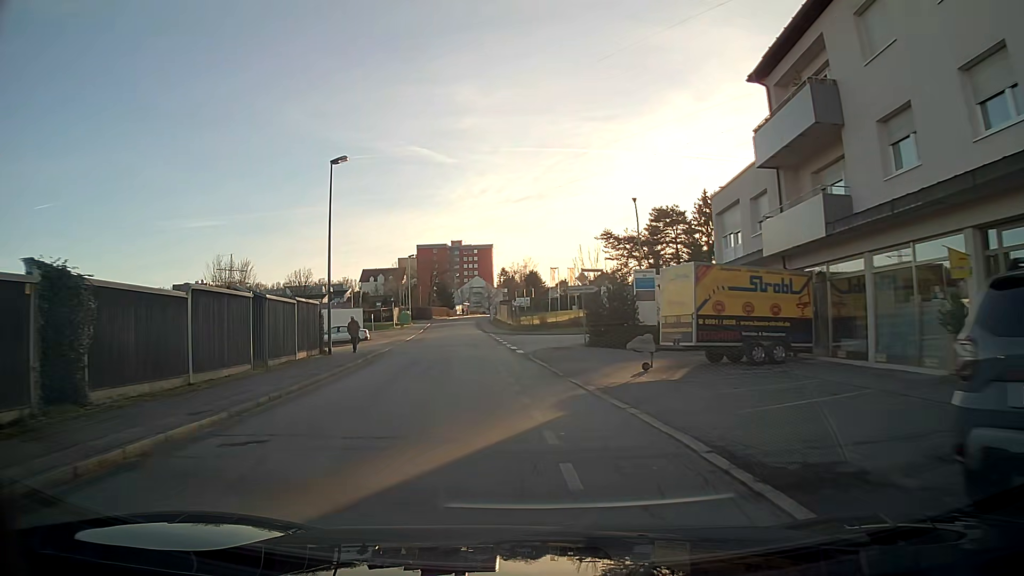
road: residential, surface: asphalt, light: Day
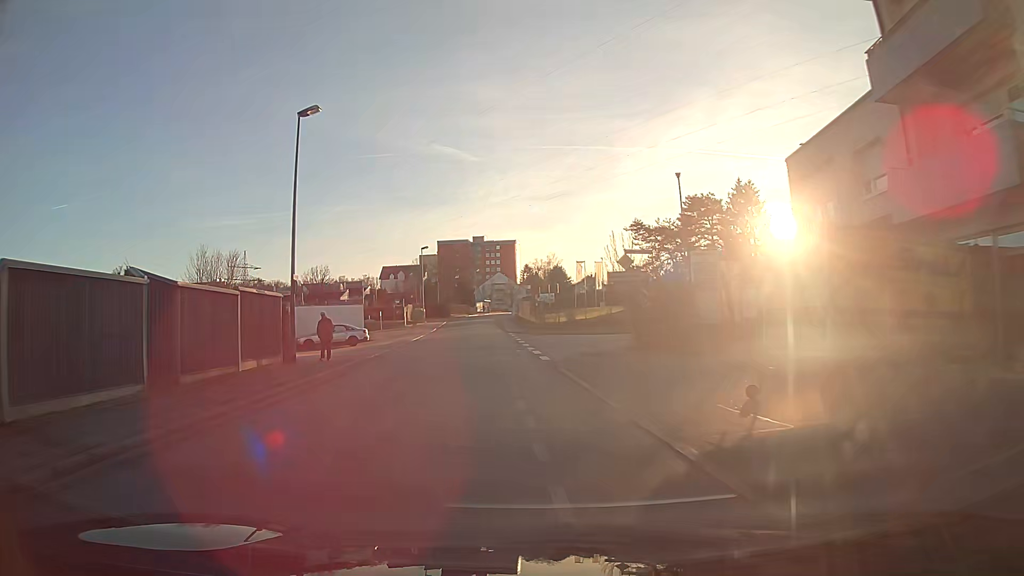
(-0.1, +7.0) m; -2°
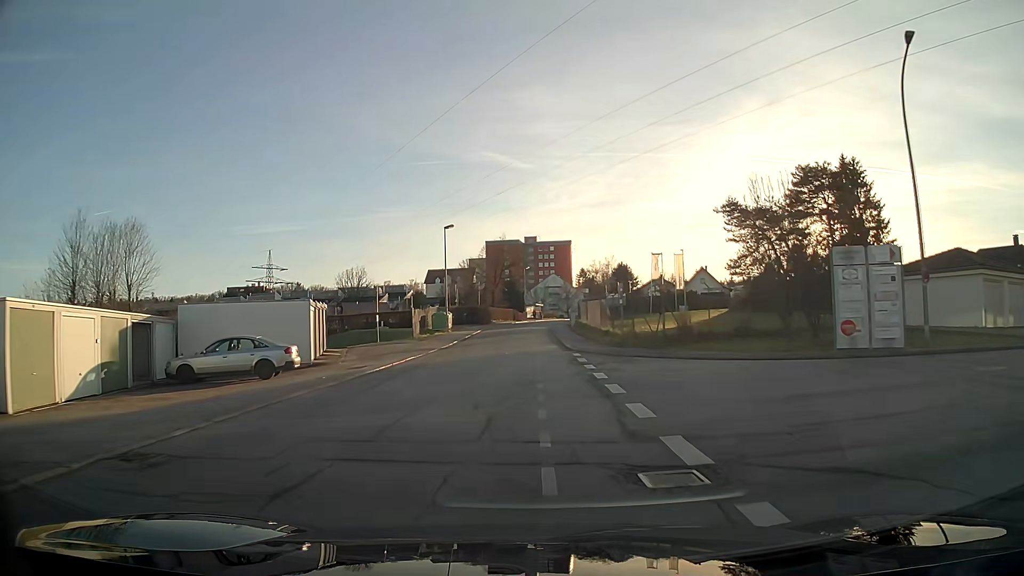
(-0.9, +21.3) m; -4°
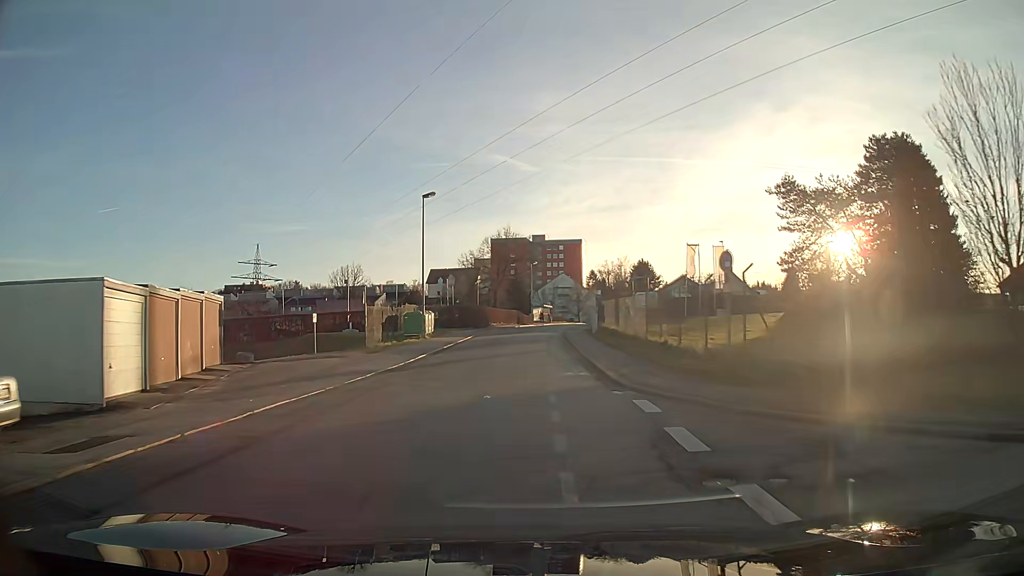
(0.0, +14.2) m; 0°
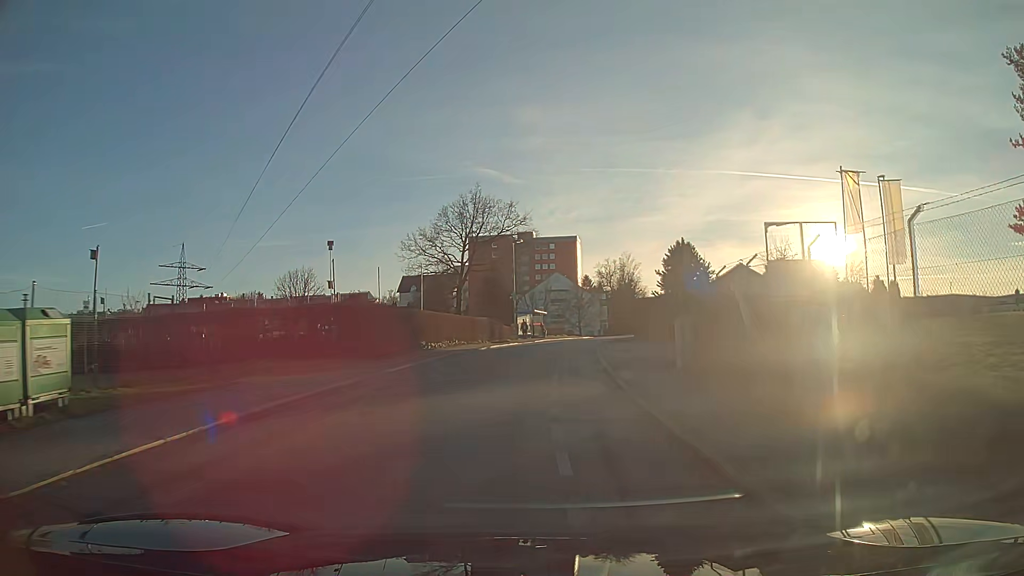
(+0.3, +35.0) m; +1°
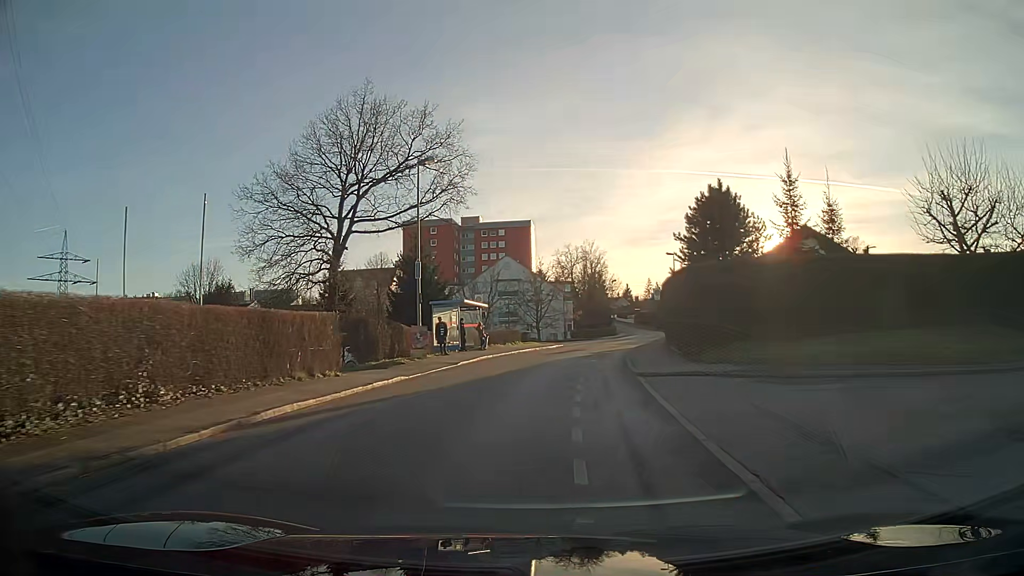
(+1.0, +28.2) m; +4°
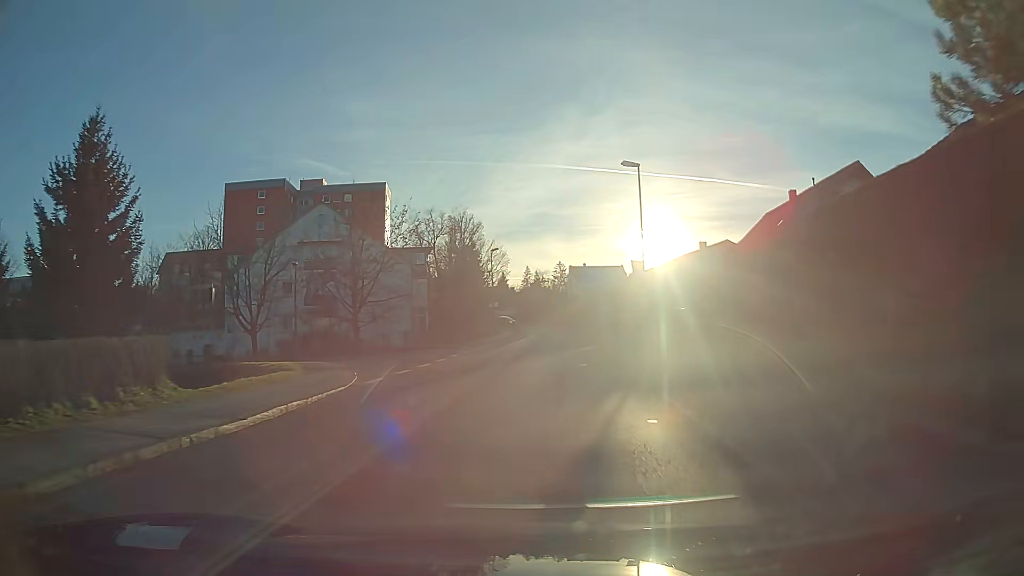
(+3.3, +35.9) m; +11°
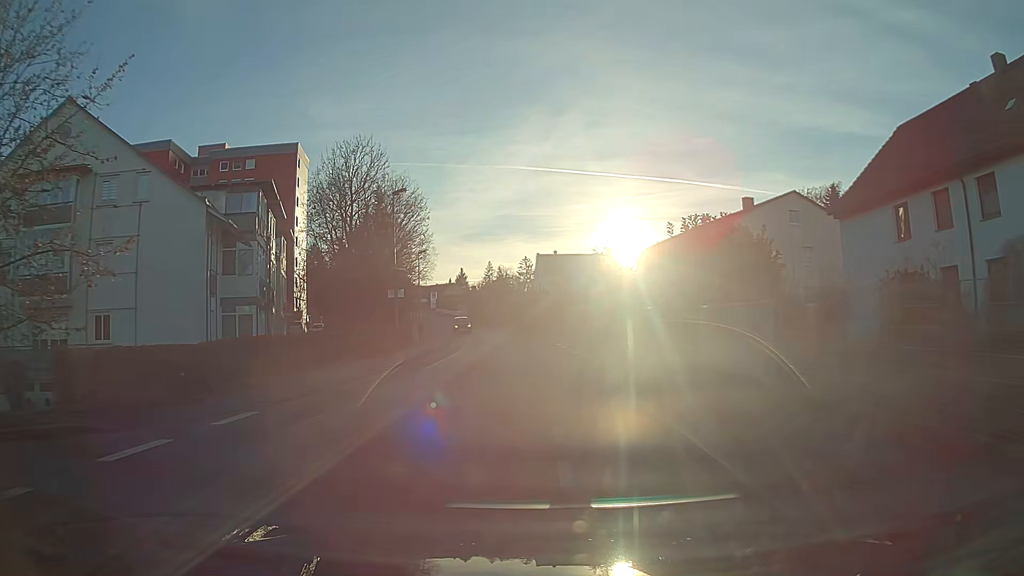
(+1.1, +30.0) m; +2°
(0, +10) (0, +20) (-1, +30) (-1, +40) (-2, +50) (-4, +60) (-6, +70) (-8, +79) (-10, +89) (-12, +99) m
